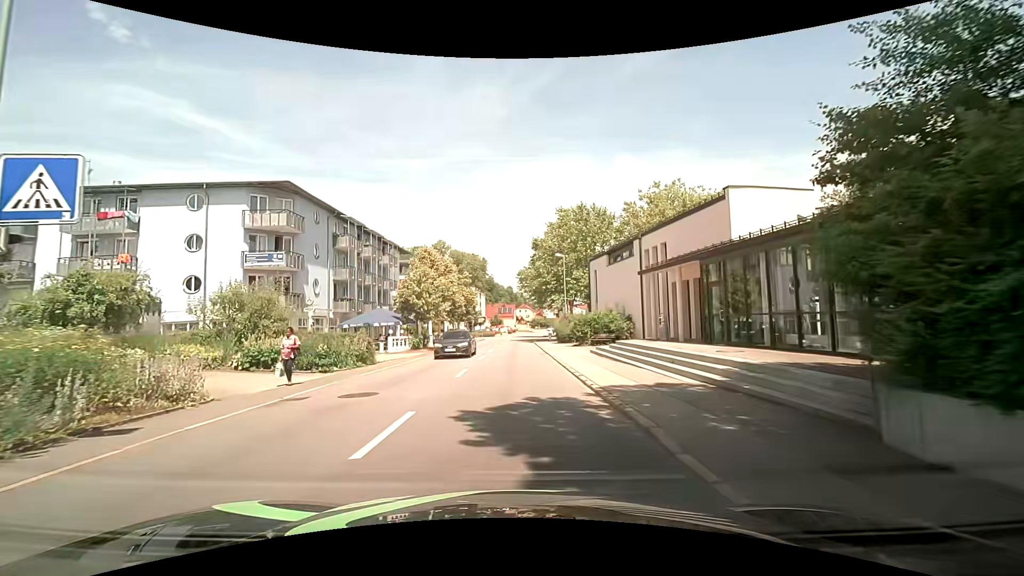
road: tertiary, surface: asphalt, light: Day
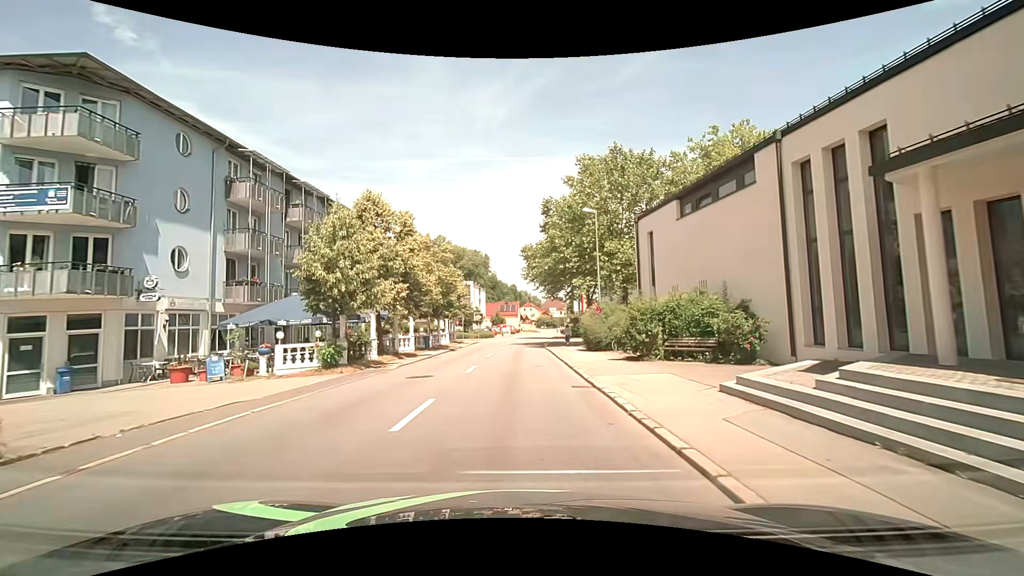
(+0.1, +16.7) m; 0°
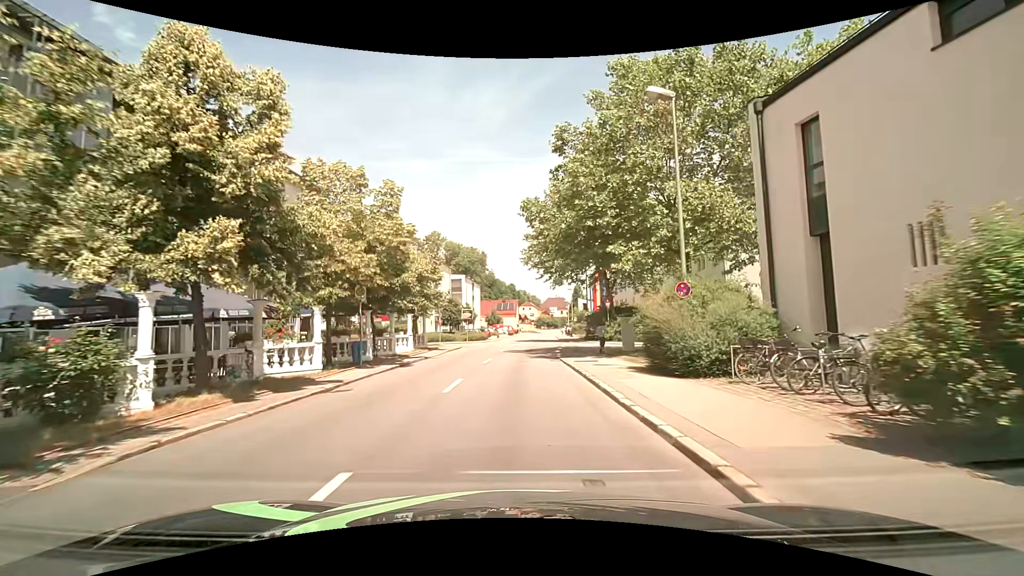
(-0.1, +14.2) m; 0°
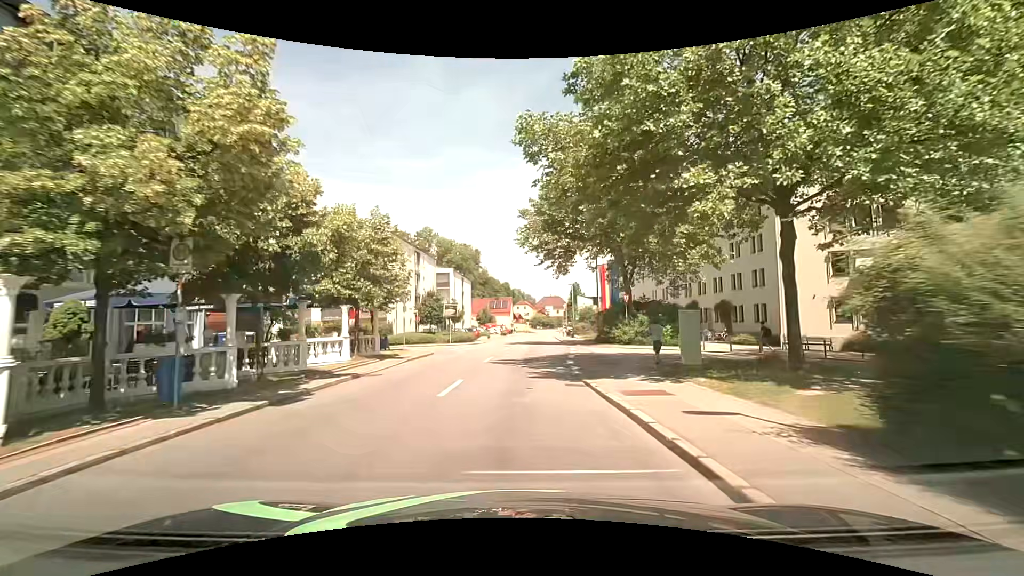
(-0.1, +9.9) m; 0°
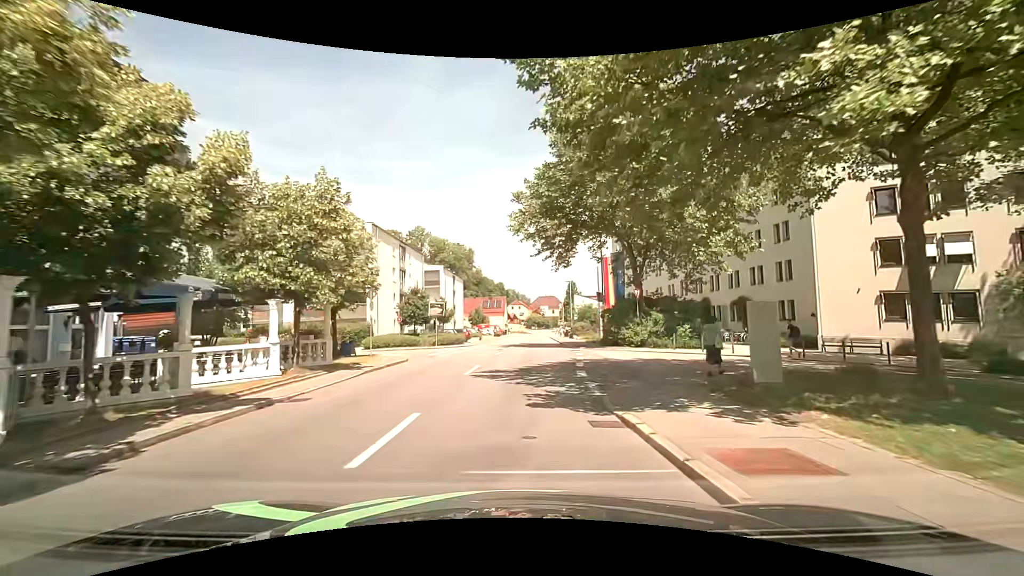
(0.0, +5.0) m; 0°
(0, +10) (+1, +20) (+1, +30) (+2, +40) (+2, +50) (+3, +60) (+3, +70) (+4, +80) (+4, +90) (+5, +100) m
